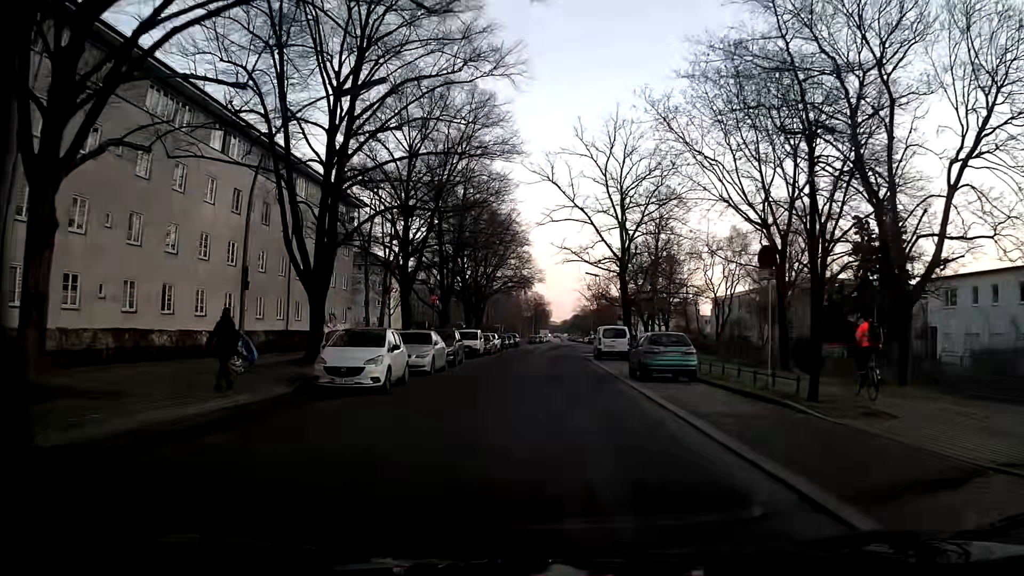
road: residential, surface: asphalt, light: Day
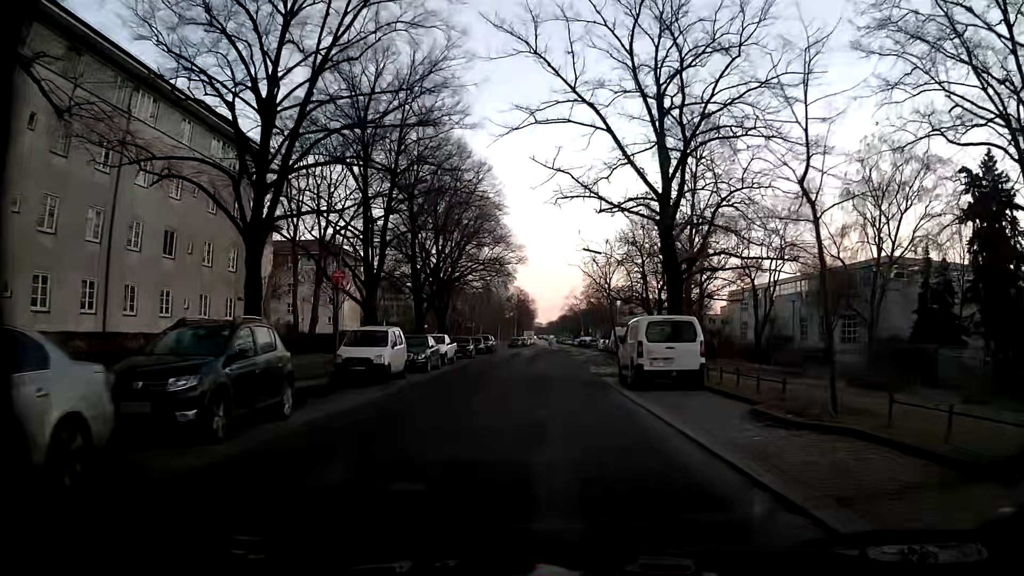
(+0.4, +19.8) m; +3°
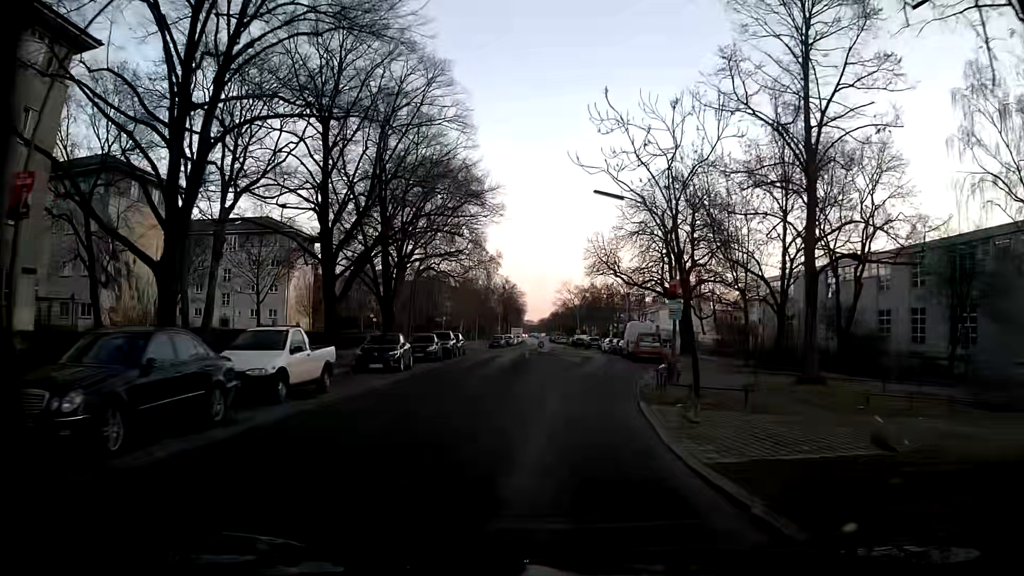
(-0.1, +19.2) m; -1°
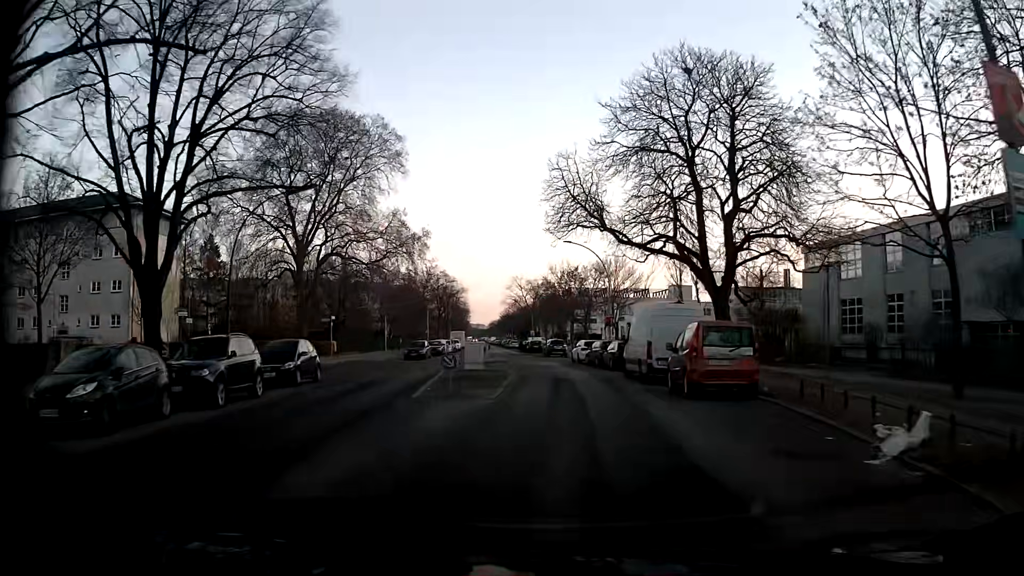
(+1.0, +24.8) m; +5°
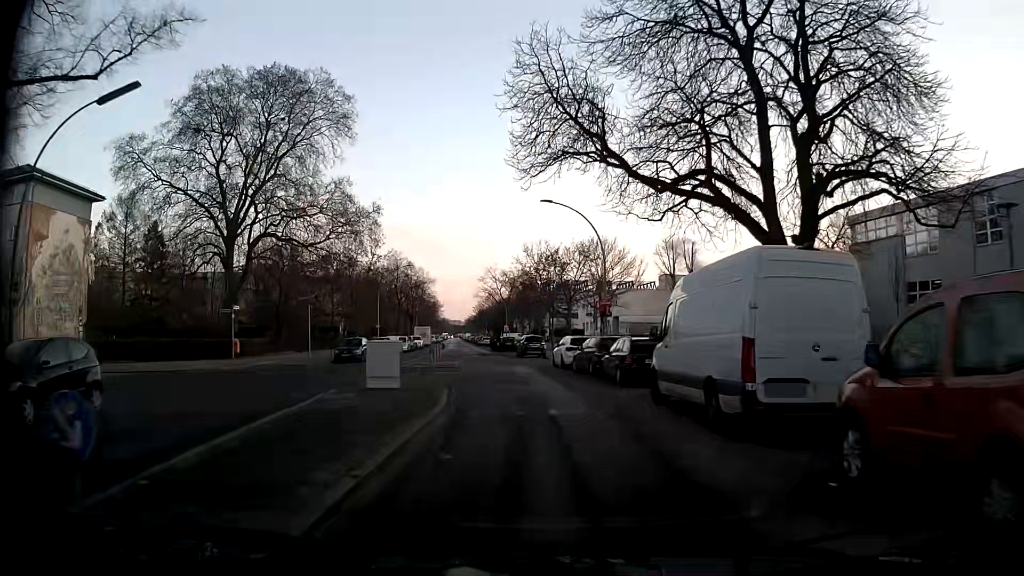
(+0.2, +12.6) m; +2°
(0, +10) (-1, +20) (-2, +30) (-3, +40) (-4, +50) (-6, +60) (-7, +70) (-9, +79) (-10, +89) (-11, +99) m
